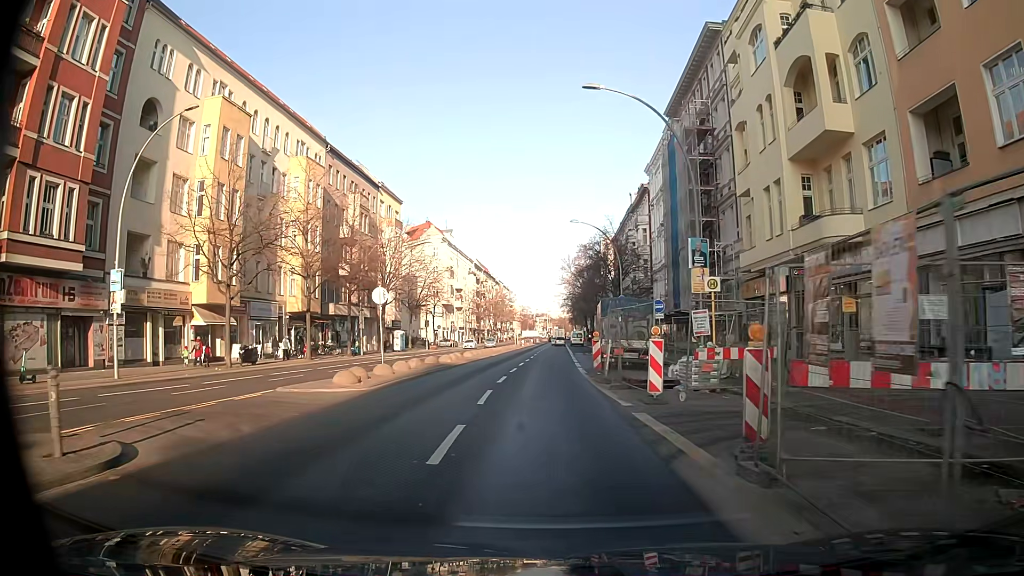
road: secondary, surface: asphalt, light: Day
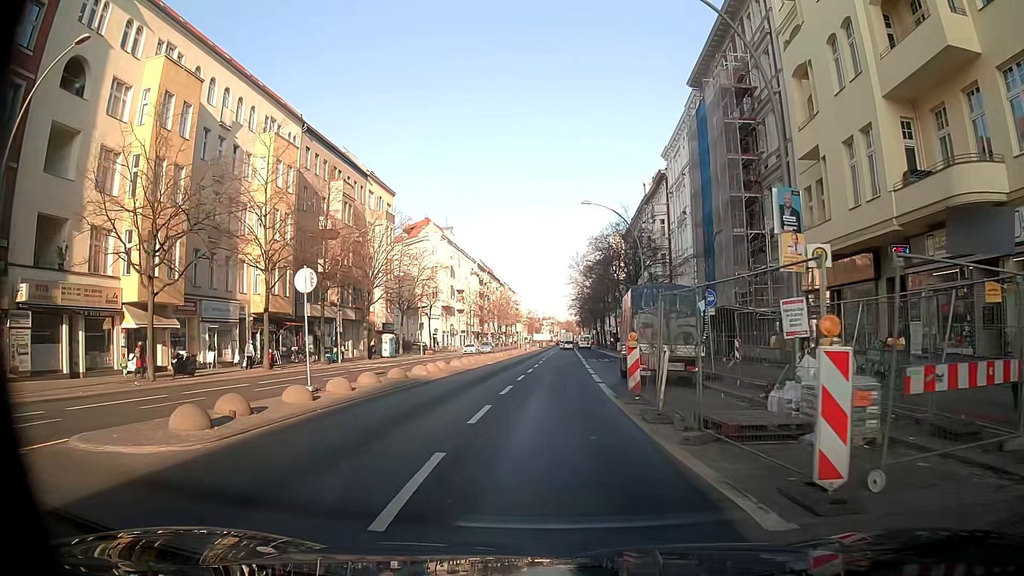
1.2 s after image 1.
(0.0, +8.4) m; 0°
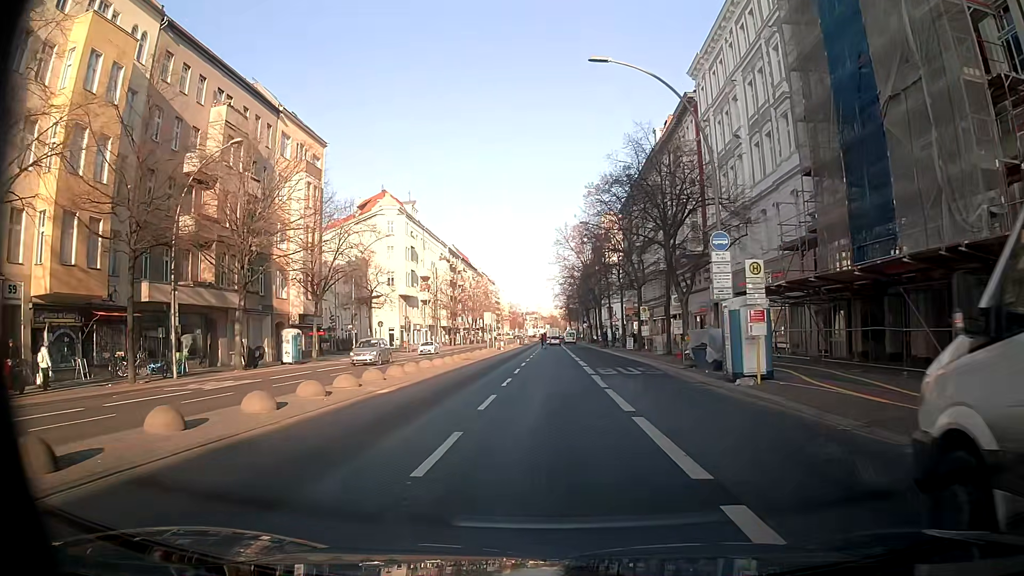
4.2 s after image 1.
(+0.3, +22.4) m; +1°
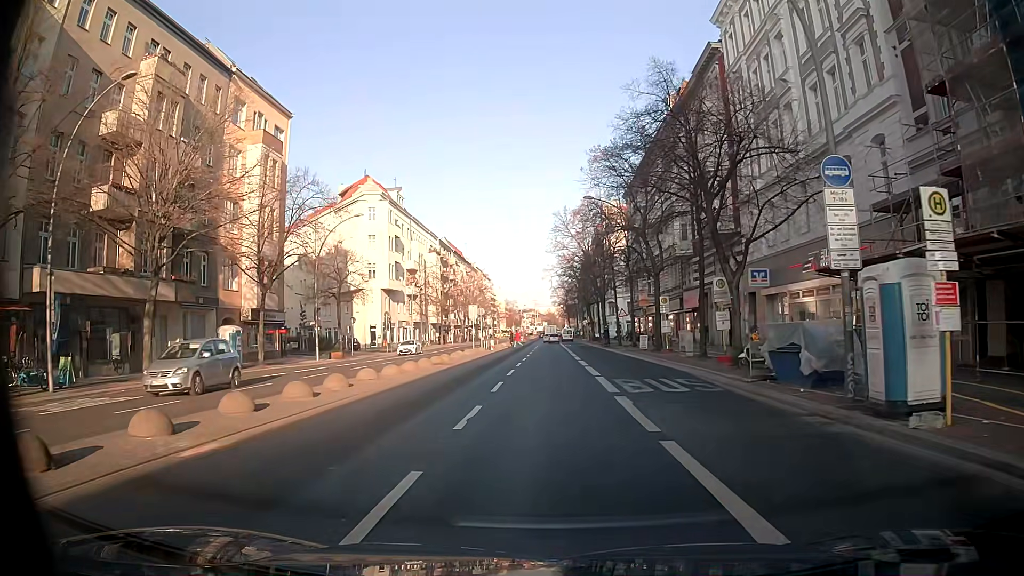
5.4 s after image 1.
(+0.1, +9.0) m; +1°
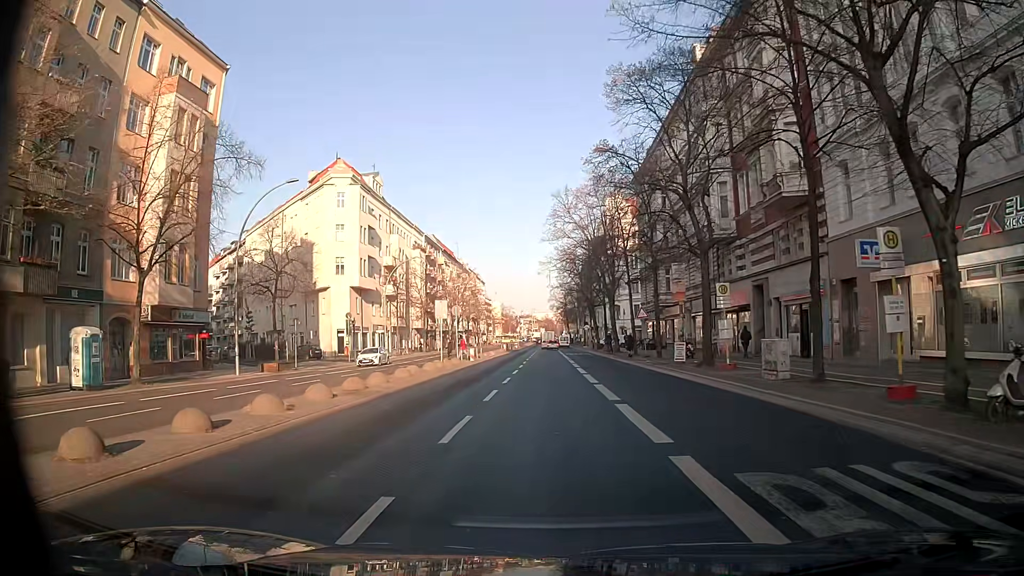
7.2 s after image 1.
(-0.1, +13.0) m; -1°
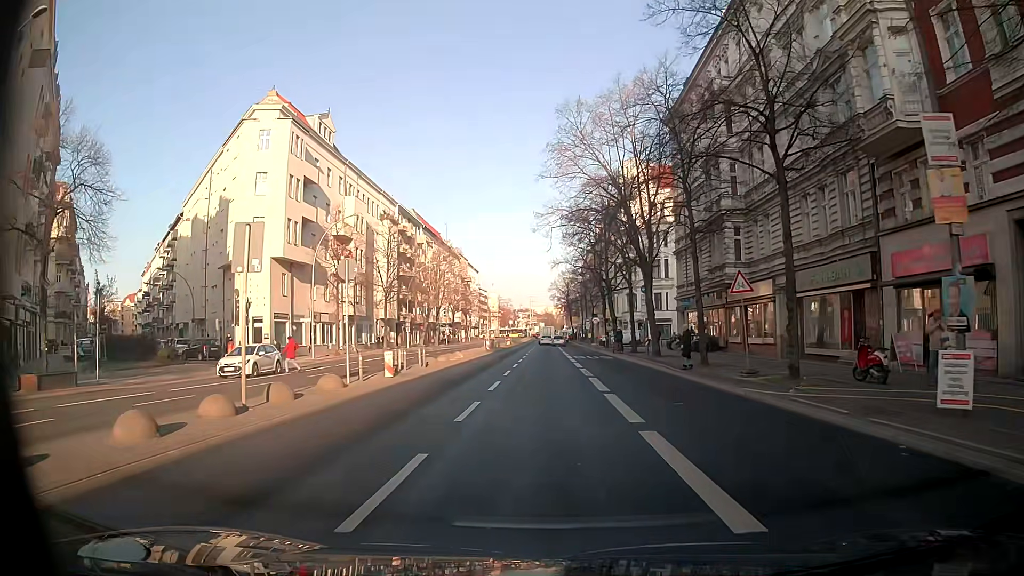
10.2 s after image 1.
(+0.1, +22.3) m; 0°
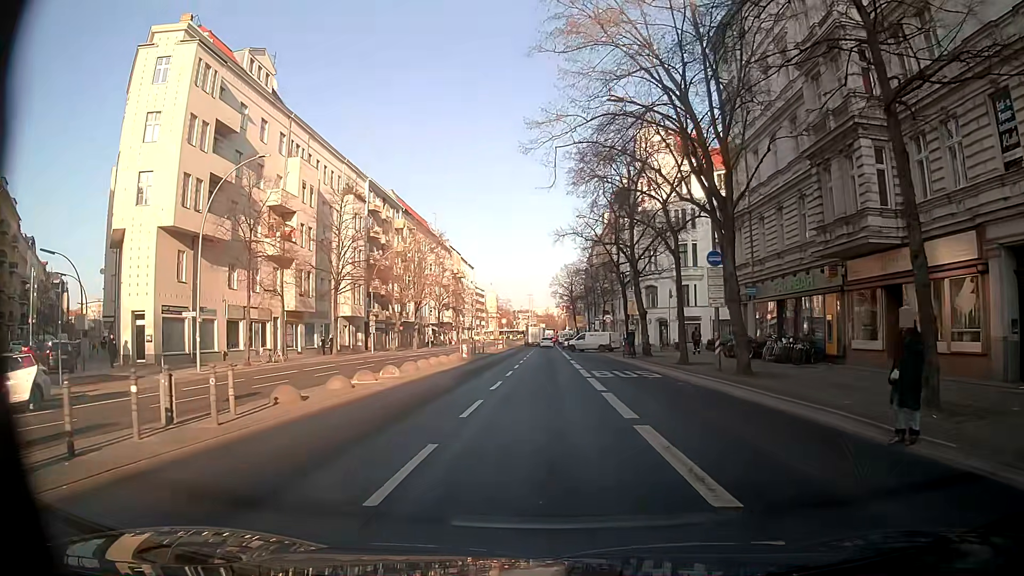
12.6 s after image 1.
(+0.1, +17.3) m; 0°
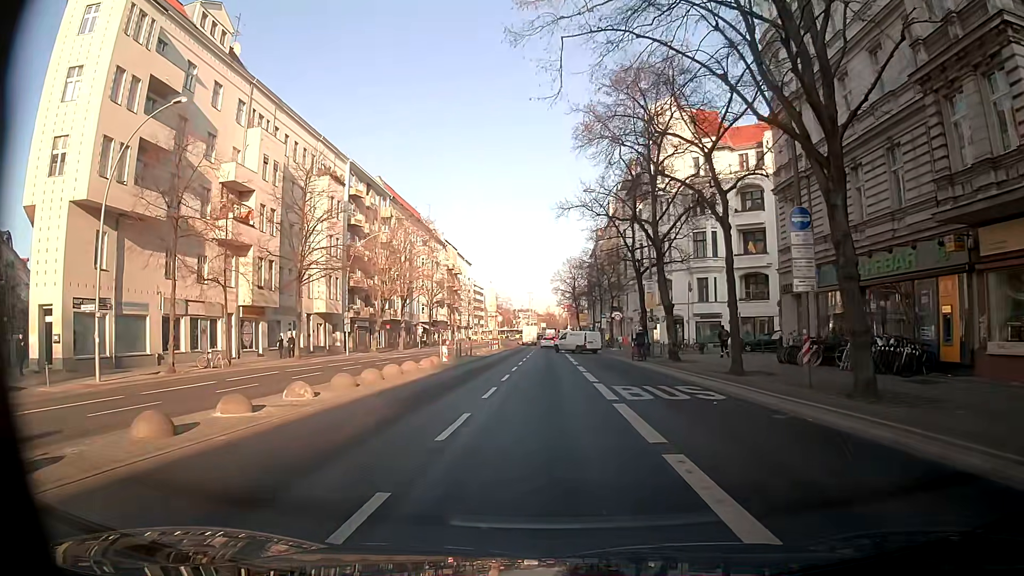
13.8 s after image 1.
(0.0, +8.7) m; 0°
